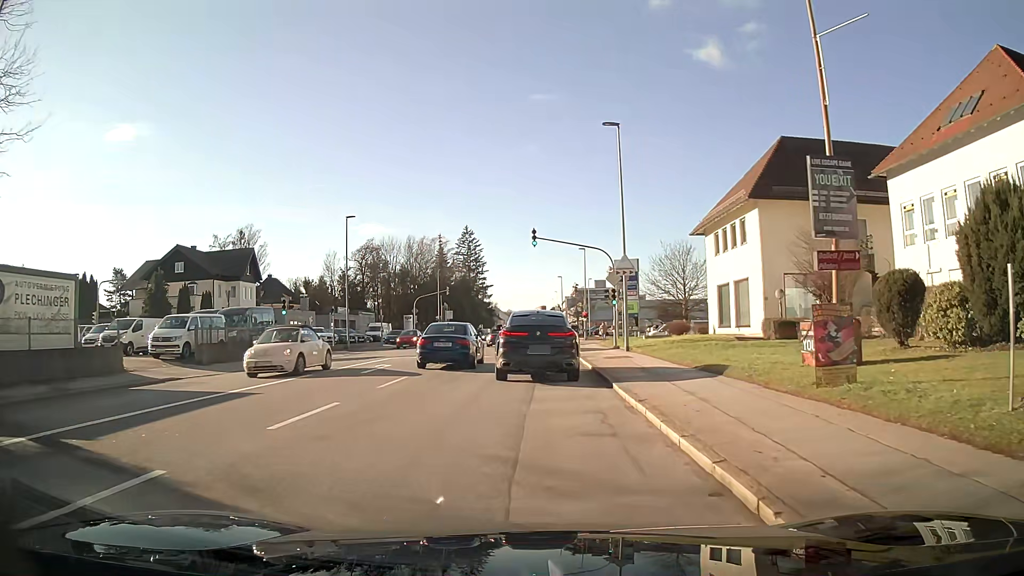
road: tertiary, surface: asphalt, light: Day
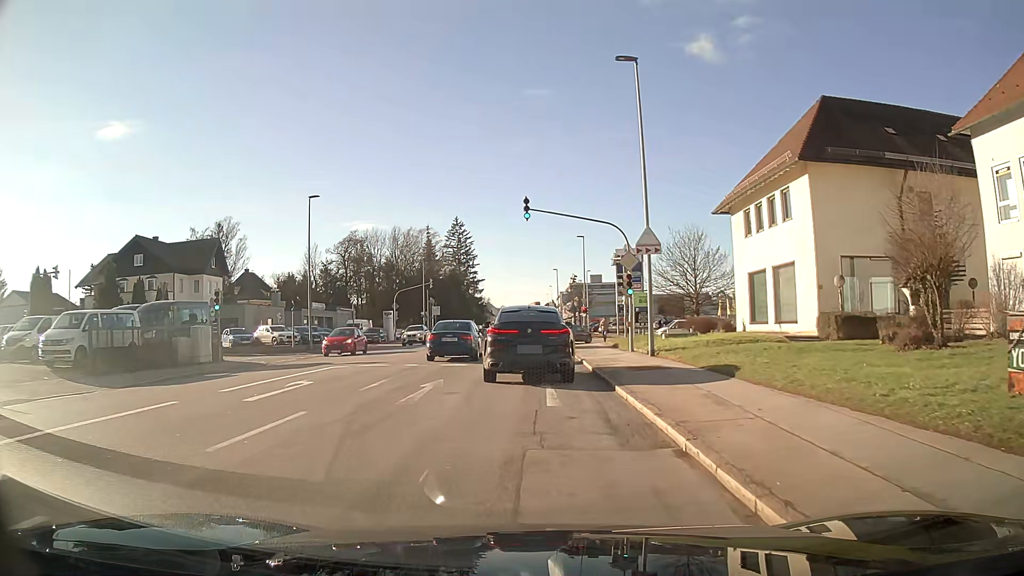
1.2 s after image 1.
(0.0, +7.6) m; 0°
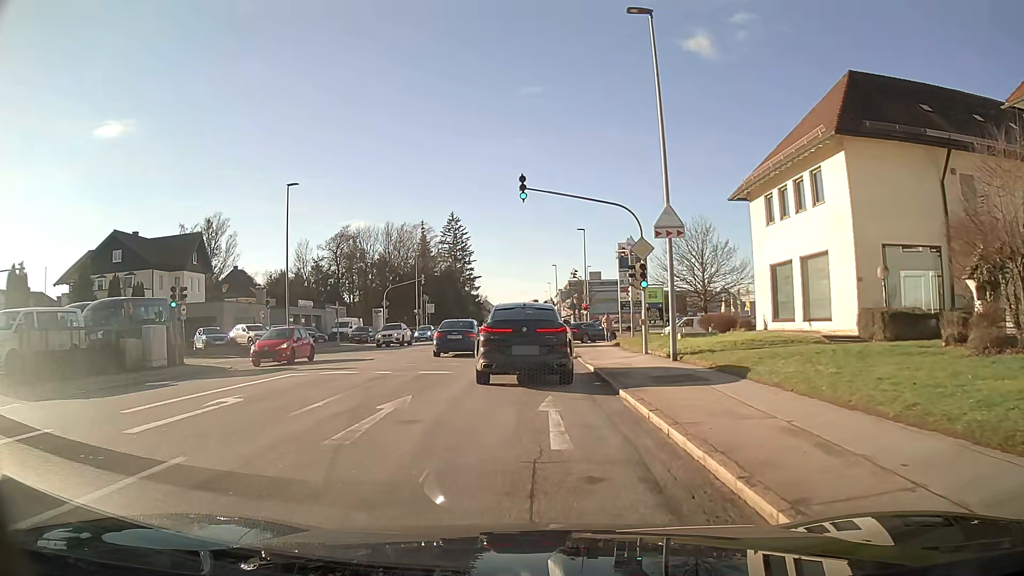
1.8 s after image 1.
(0.0, +3.8) m; 0°
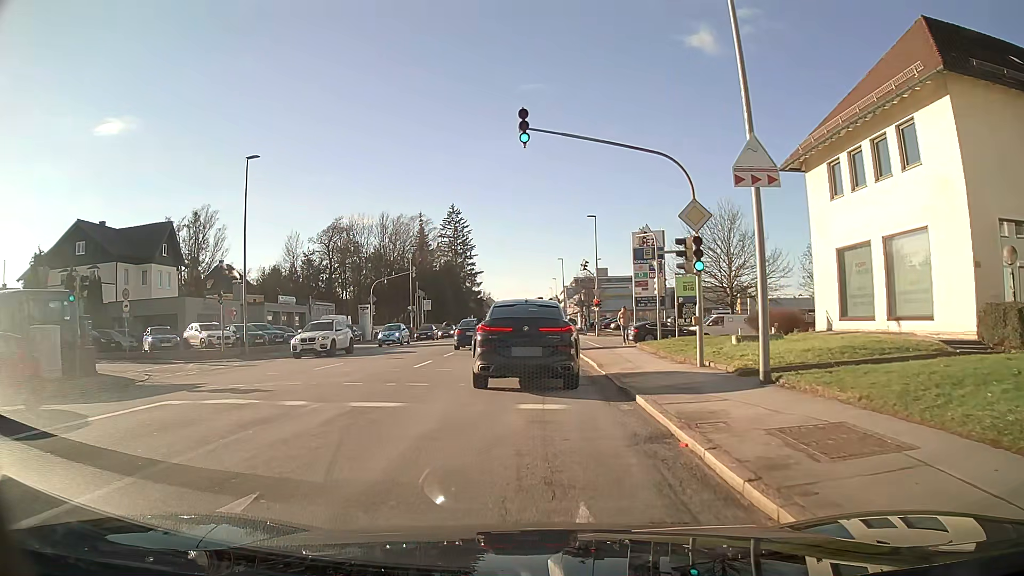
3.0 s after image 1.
(0.0, +7.0) m; 0°
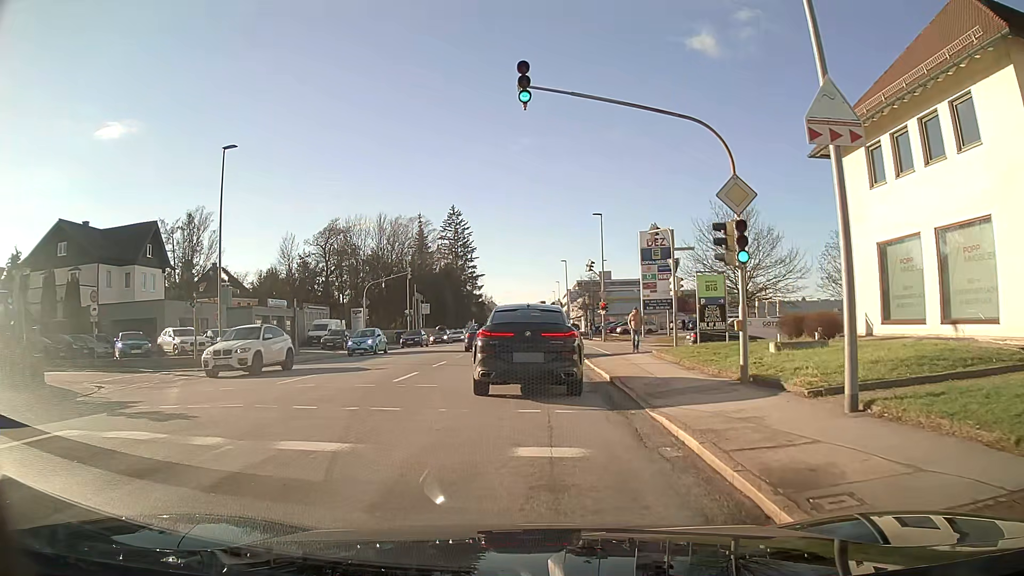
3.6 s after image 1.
(0.0, +3.2) m; 0°
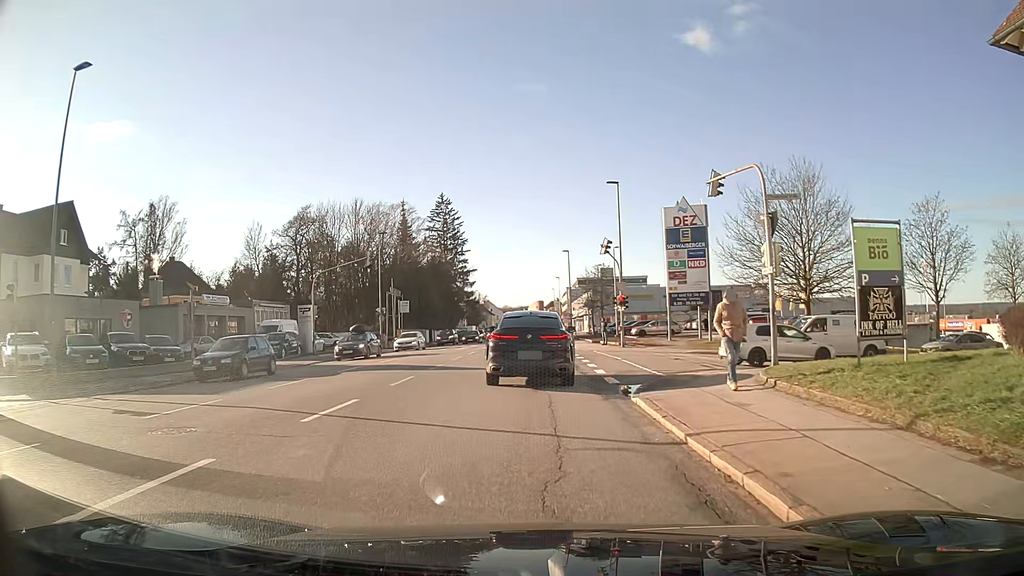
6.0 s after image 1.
(0.0, +12.6) m; 0°
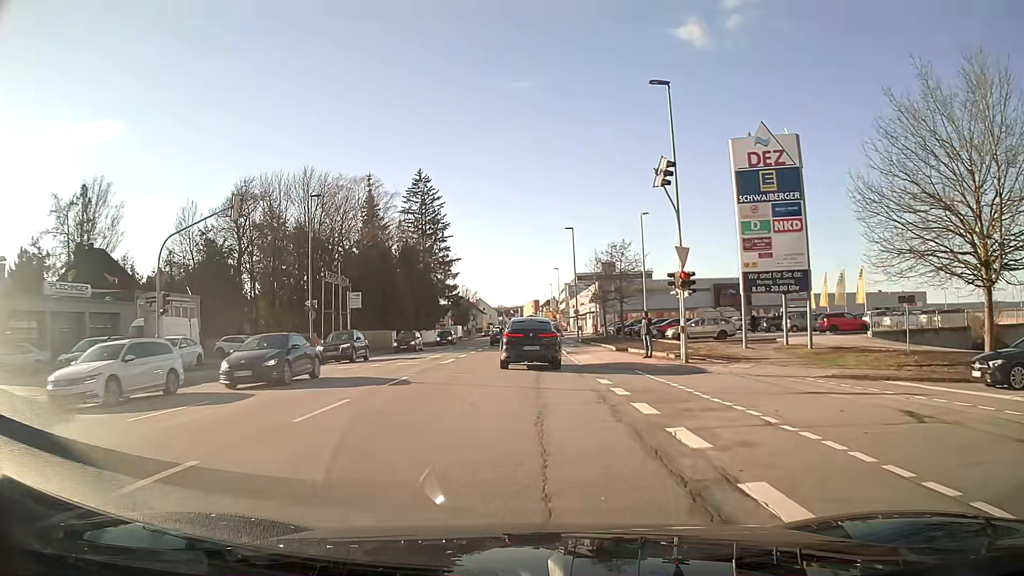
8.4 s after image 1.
(+0.1, +18.5) m; +1°
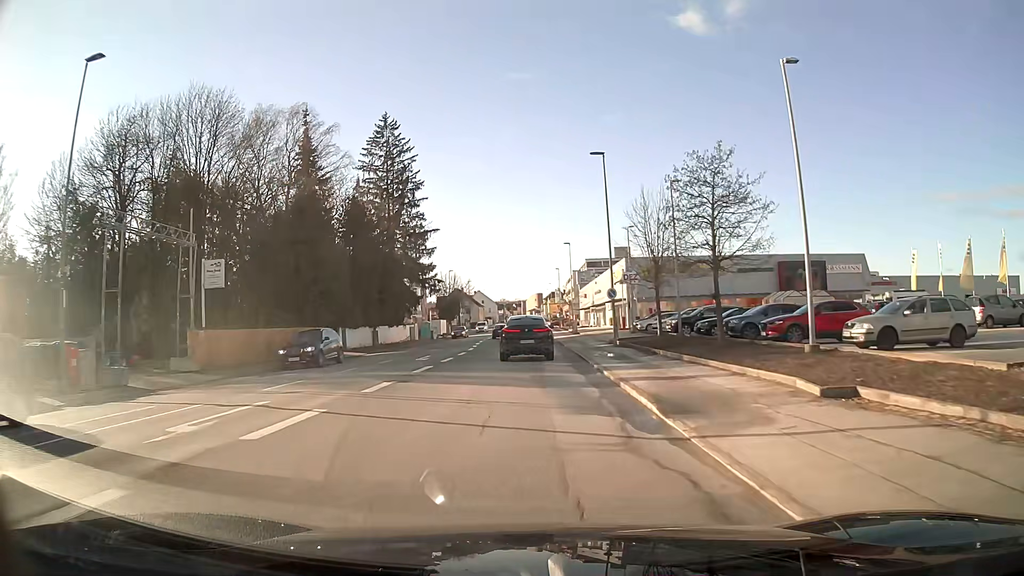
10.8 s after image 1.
(-0.1, +25.4) m; 0°
